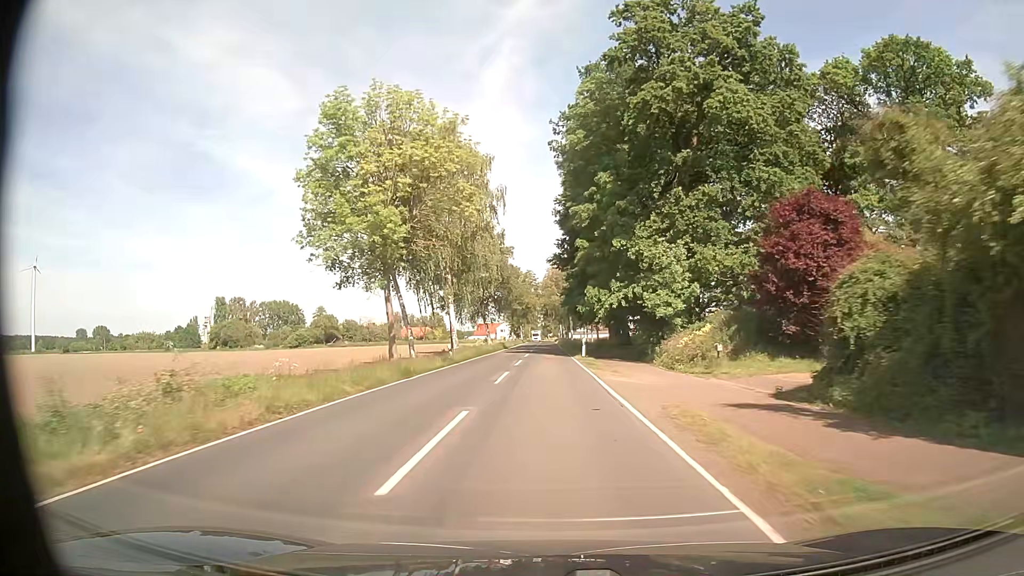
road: secondary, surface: asphalt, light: Day
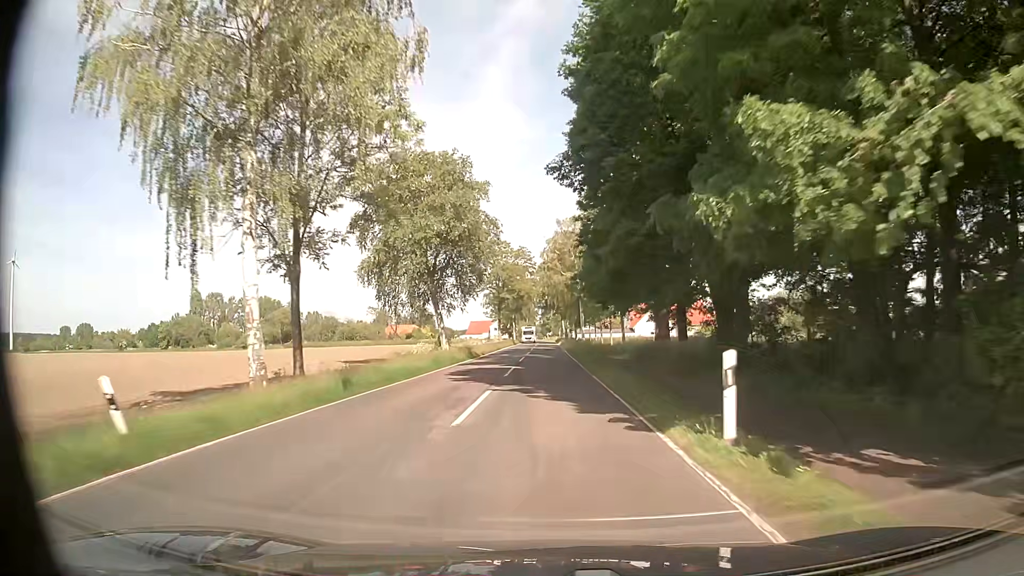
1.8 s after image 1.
(0.0, +31.9) m; 0°
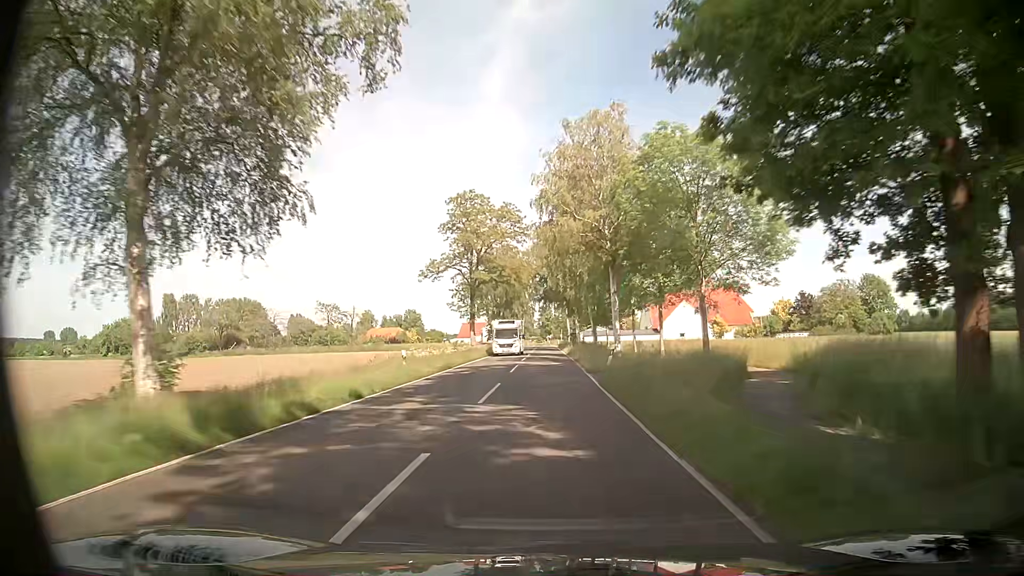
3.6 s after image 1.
(-0.2, +32.1) m; 0°
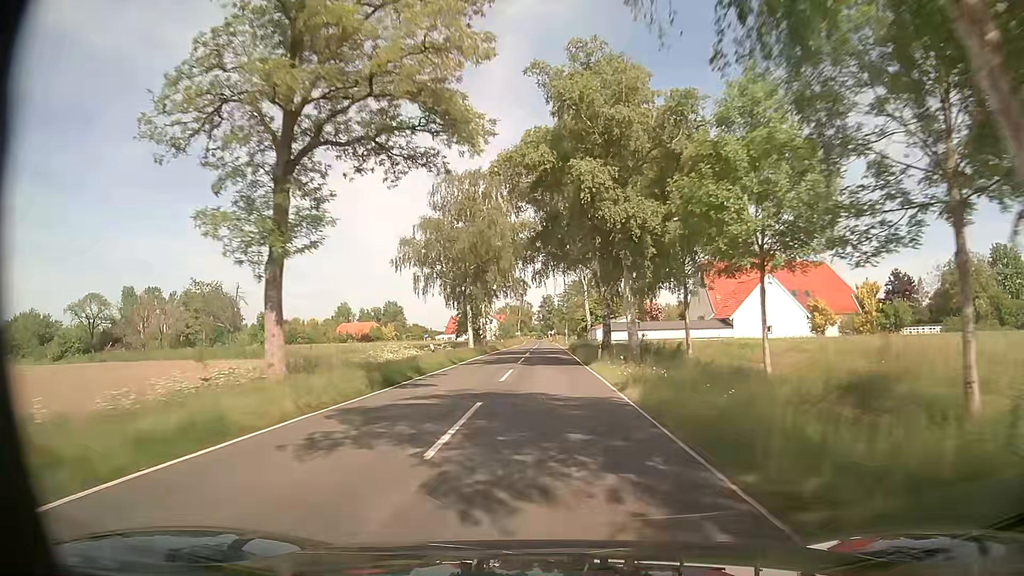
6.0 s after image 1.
(-0.5, +42.9) m; -1°
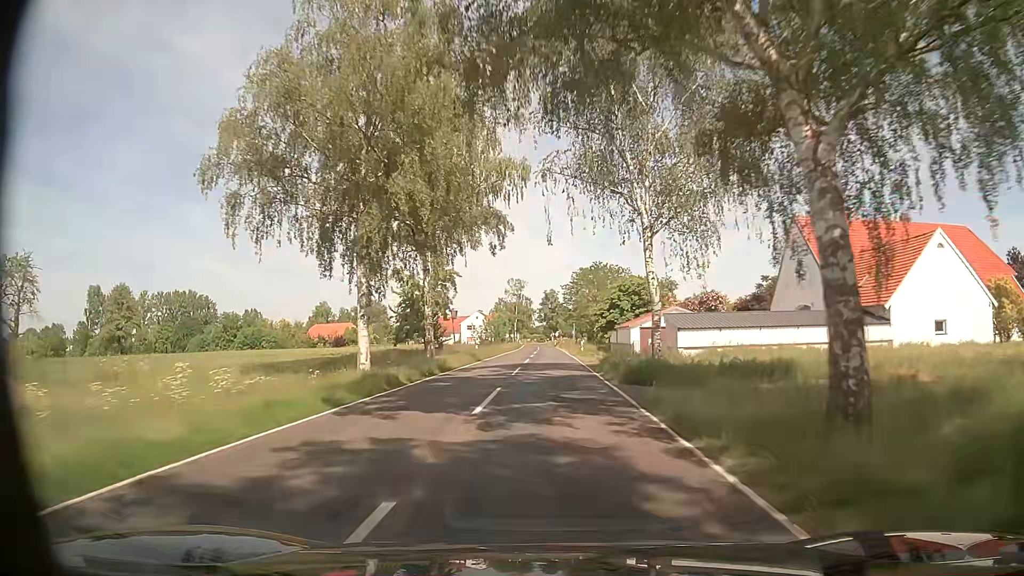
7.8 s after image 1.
(0.0, +32.2) m; 0°
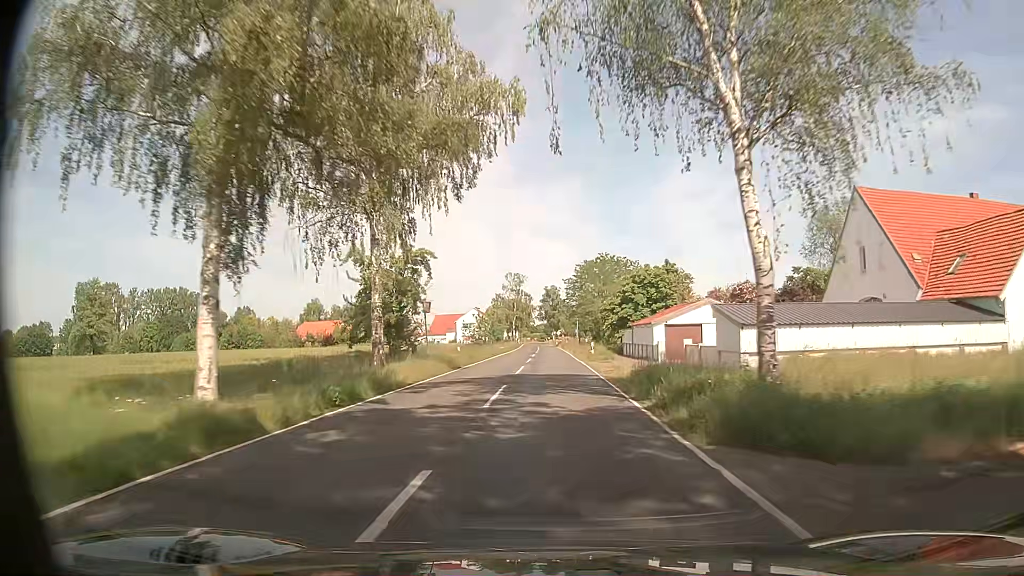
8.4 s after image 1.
(0.0, +10.7) m; -1°
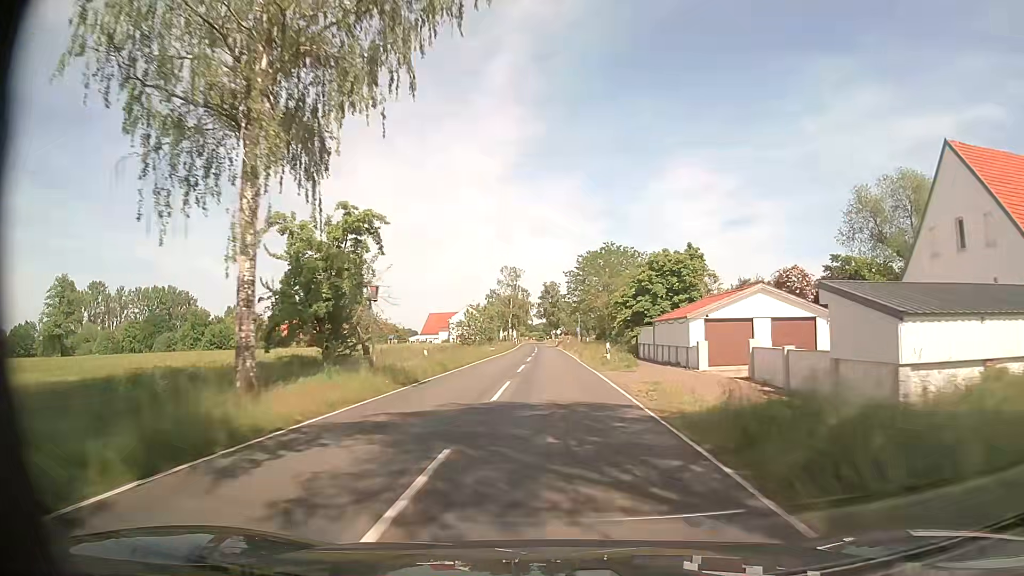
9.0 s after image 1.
(+0.1, +10.7) m; 0°
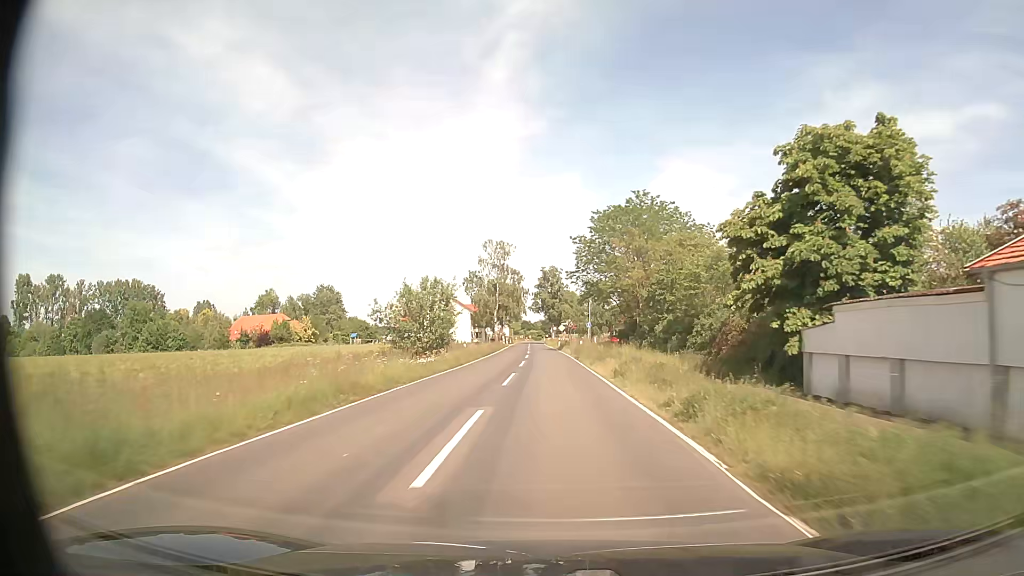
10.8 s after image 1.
(+0.1, +32.3) m; 0°
(0, +10) (0, +20) (0, +30) (0, +40) (0, +50) (0, +60) (-1, +70) (-1, +80) (-1, +90) (-2, +100) m
